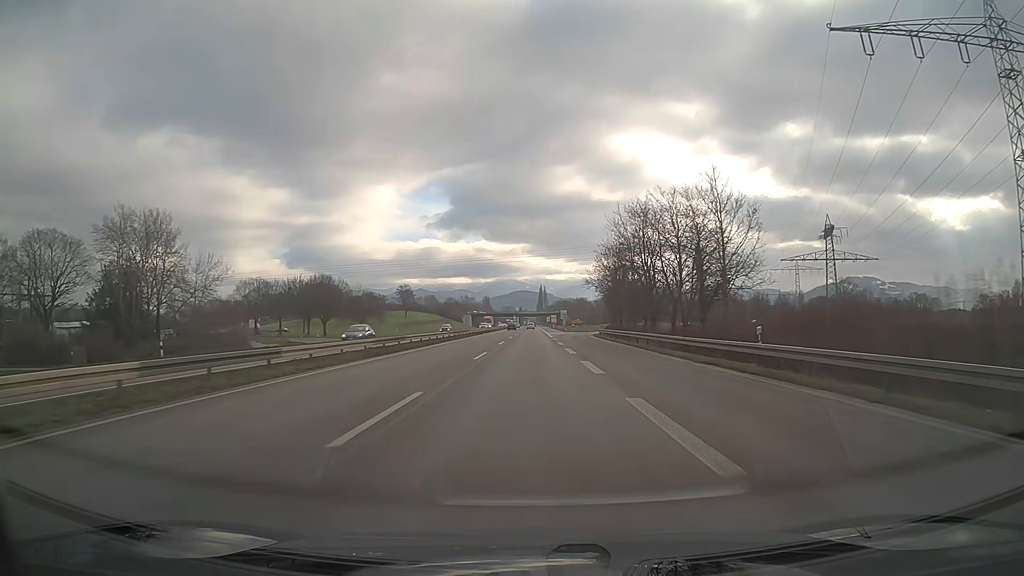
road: trunk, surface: asphalt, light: Day
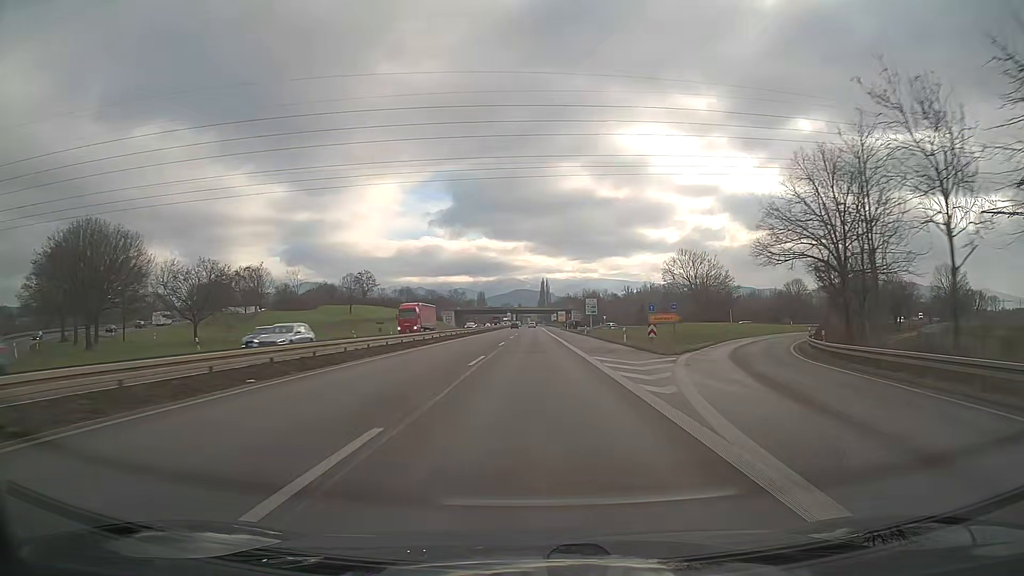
(0.0, +75.3) m; 0°
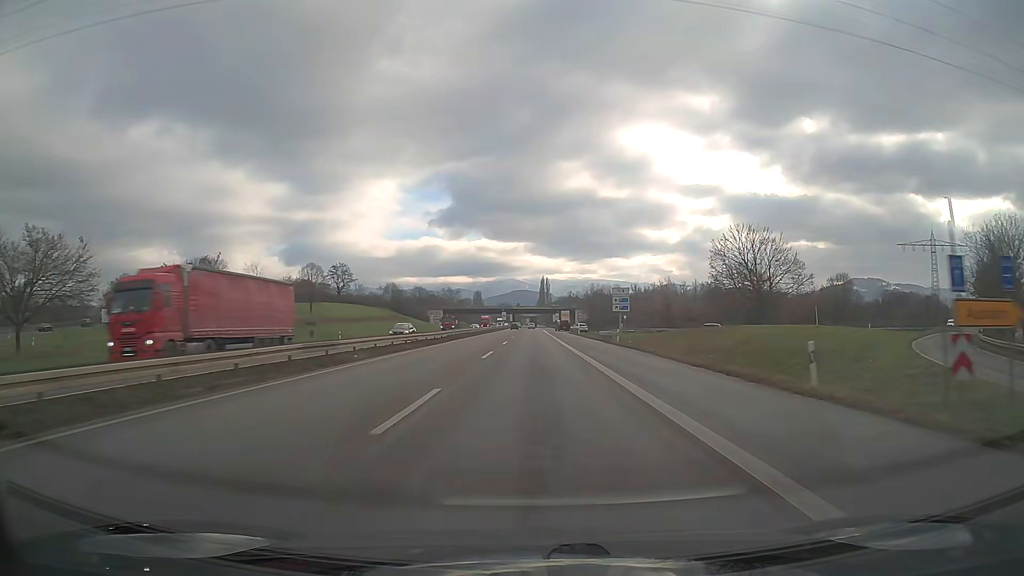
(0.0, +30.2) m; 0°
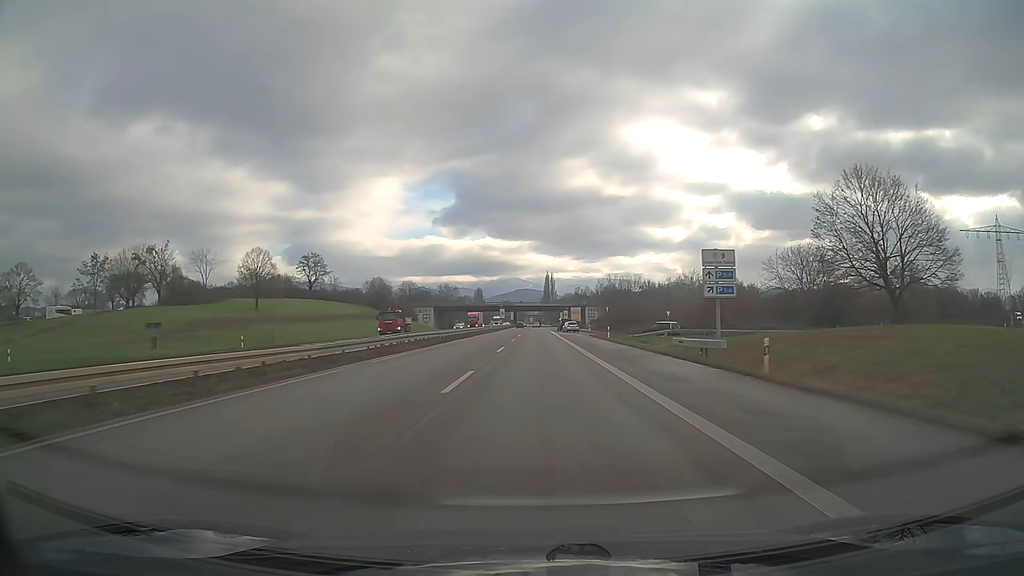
(0.0, +30.3) m; 0°
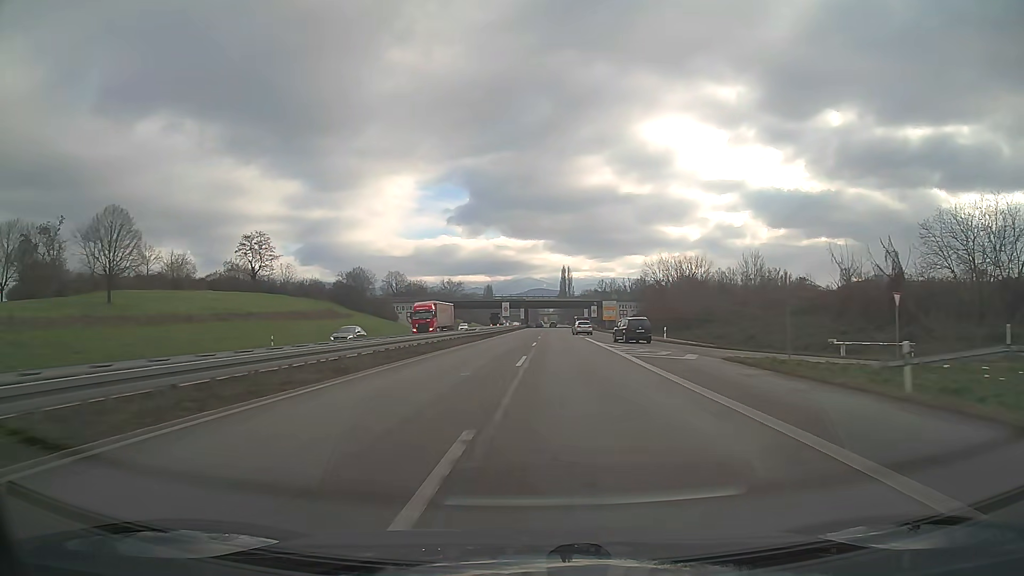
(-0.4, +45.8) m; -1°
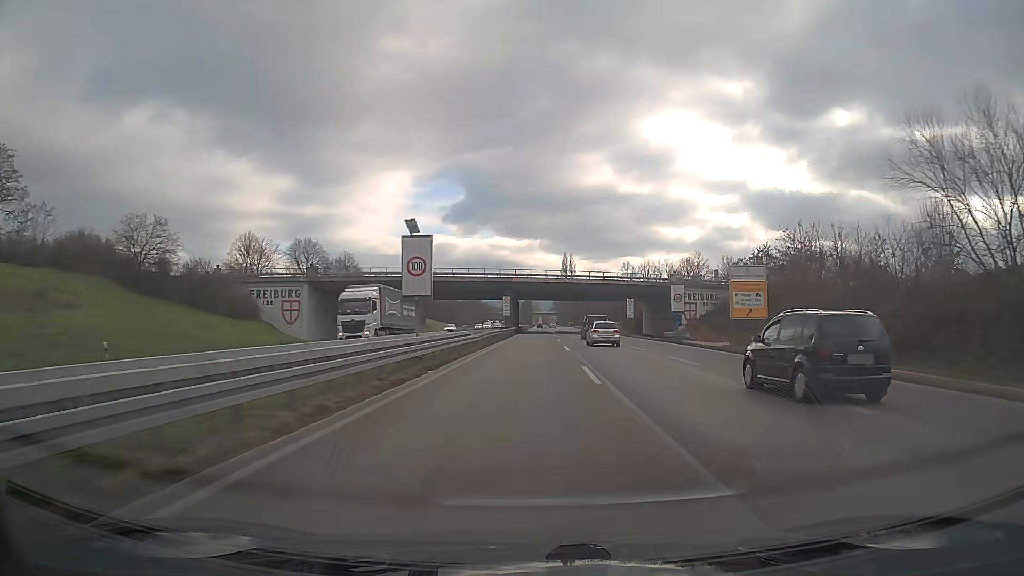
(-0.2, +76.8) m; 0°
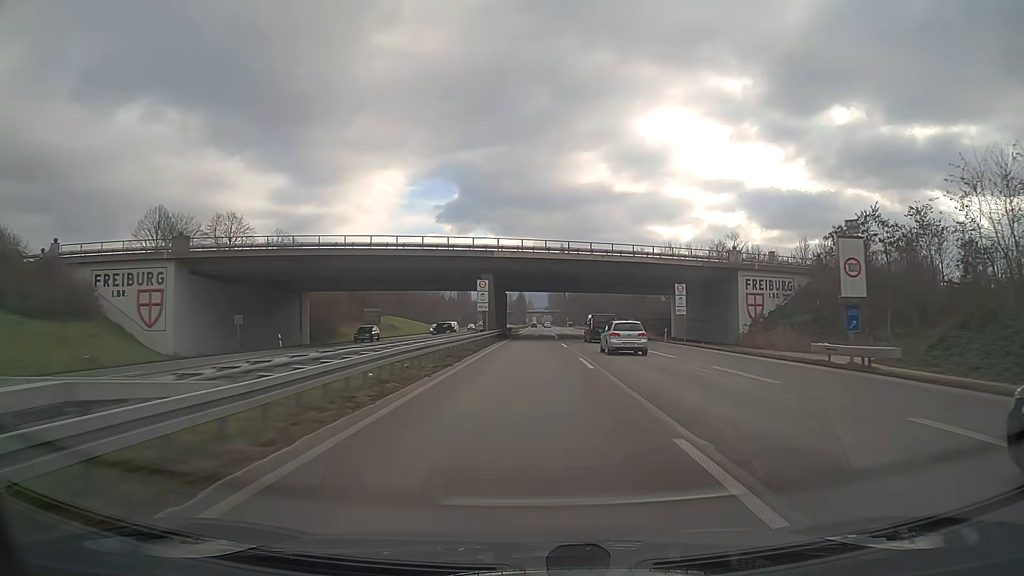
(+0.2, +30.9) m; +1°
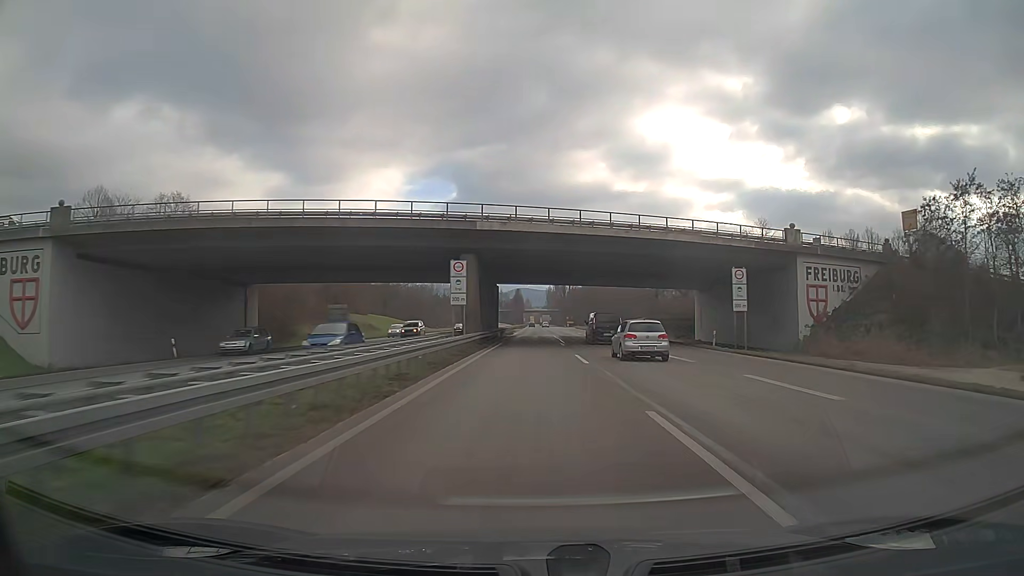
(0.0, +15.5) m; 0°
(0, +10) (0, +20) (0, +30) (0, +40) (0, +50) (0, +60) (+1, +70) (+1, +80) (+1, +90) (+1, +100) m
